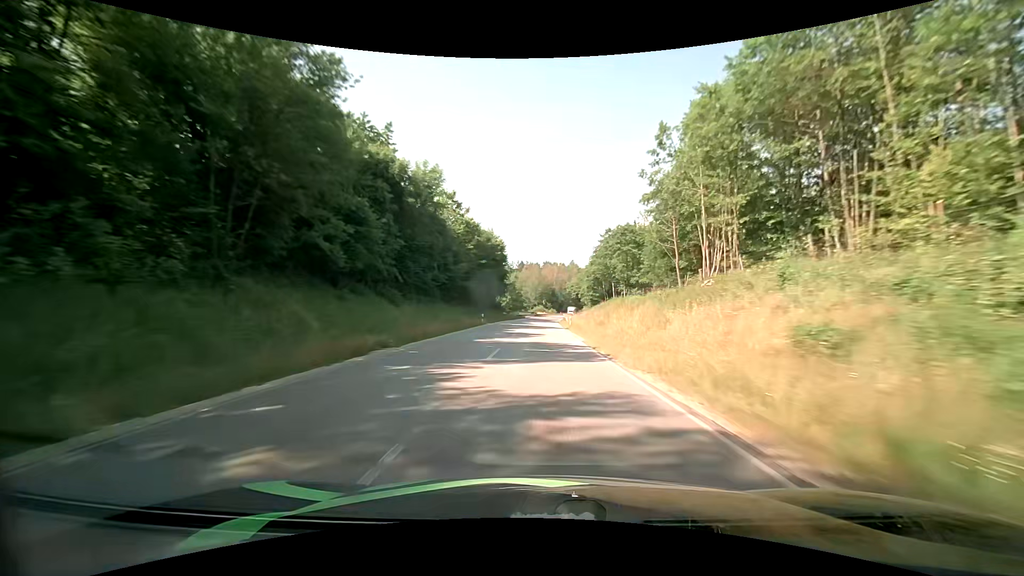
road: primary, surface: asphalt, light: Day
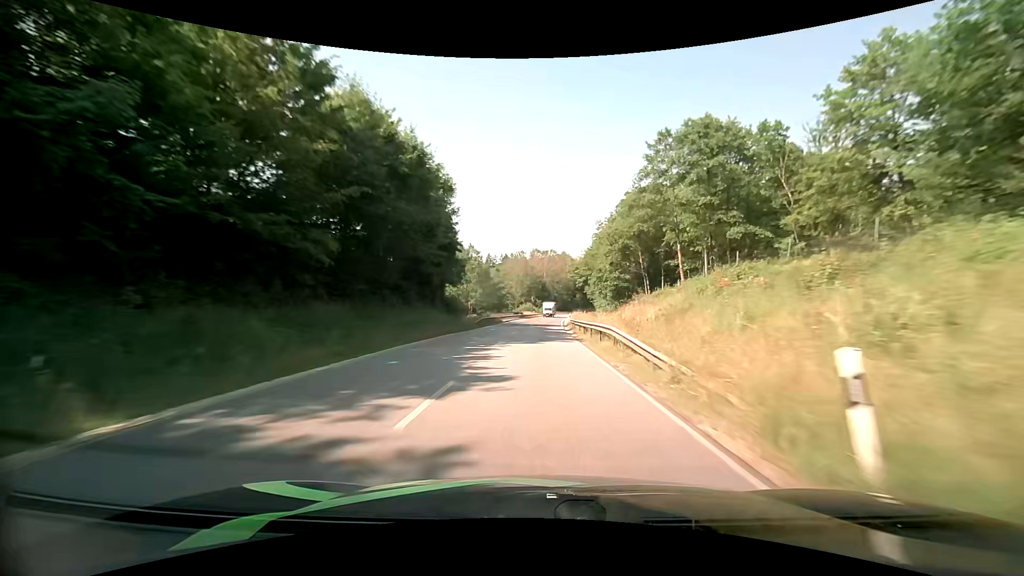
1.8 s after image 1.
(+0.3, +43.5) m; +1°
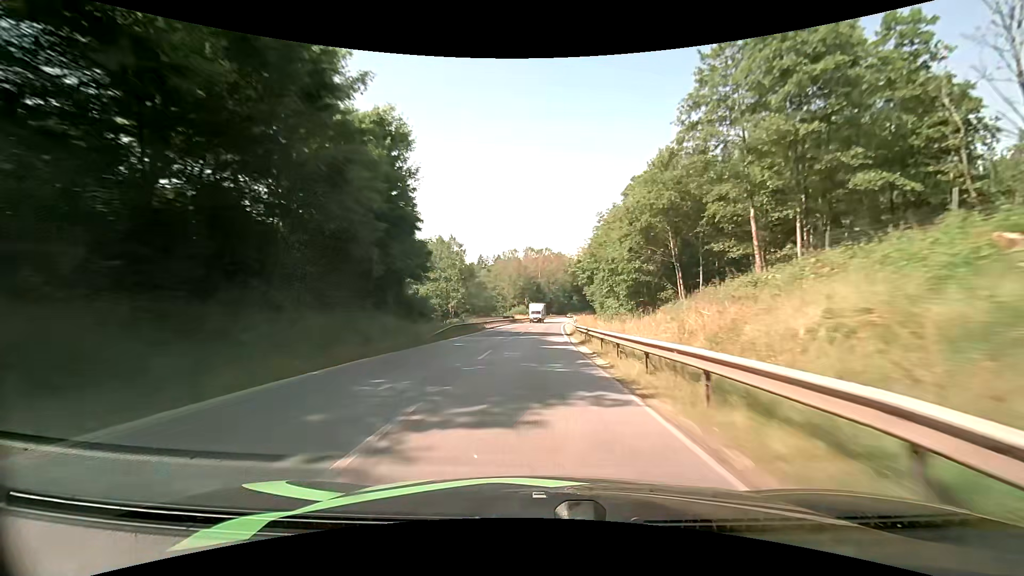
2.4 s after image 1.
(+0.1, +14.2) m; +1°
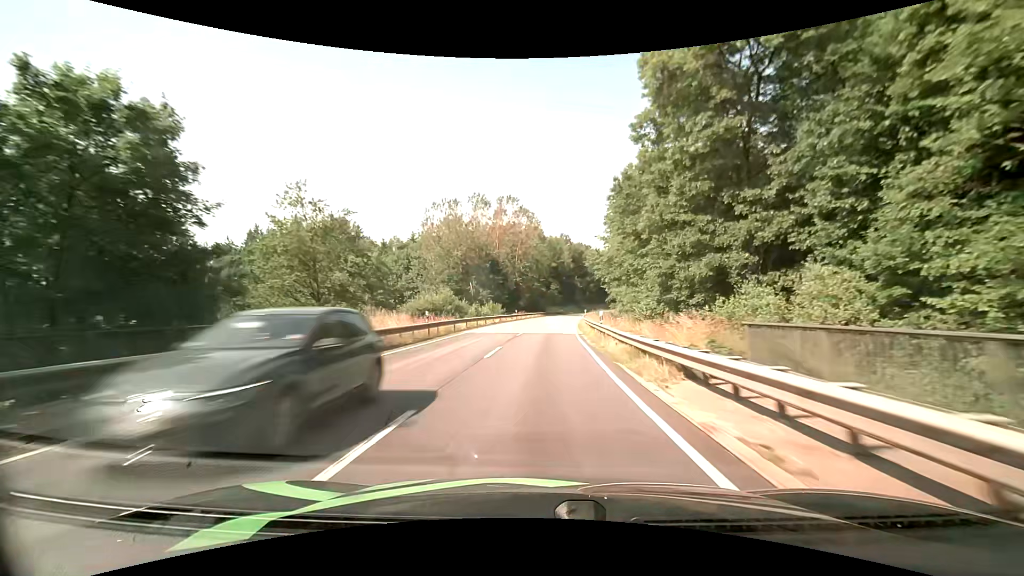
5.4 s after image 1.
(+1.8, +71.3) m; +3°
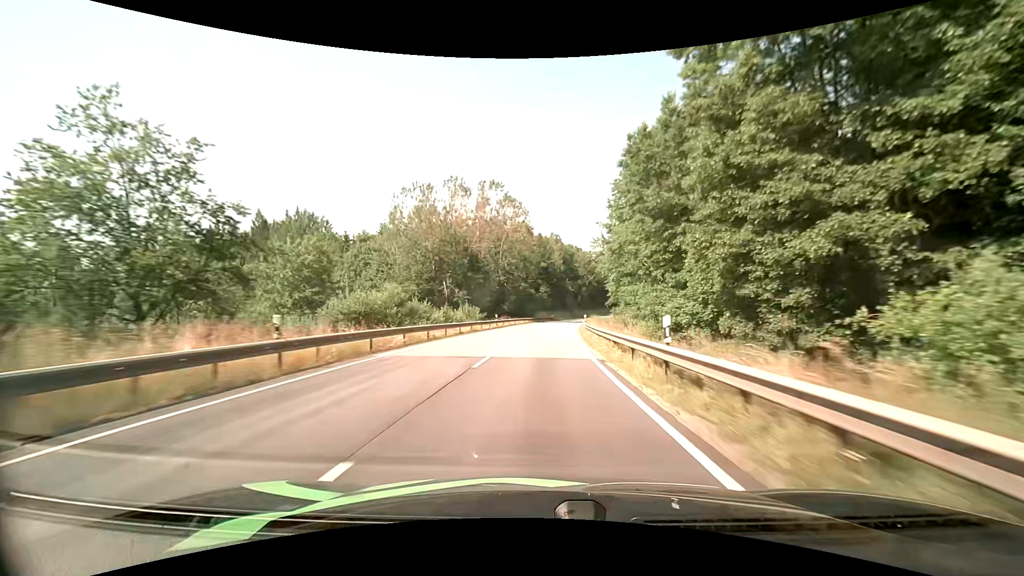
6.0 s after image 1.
(+0.2, +14.4) m; +1°
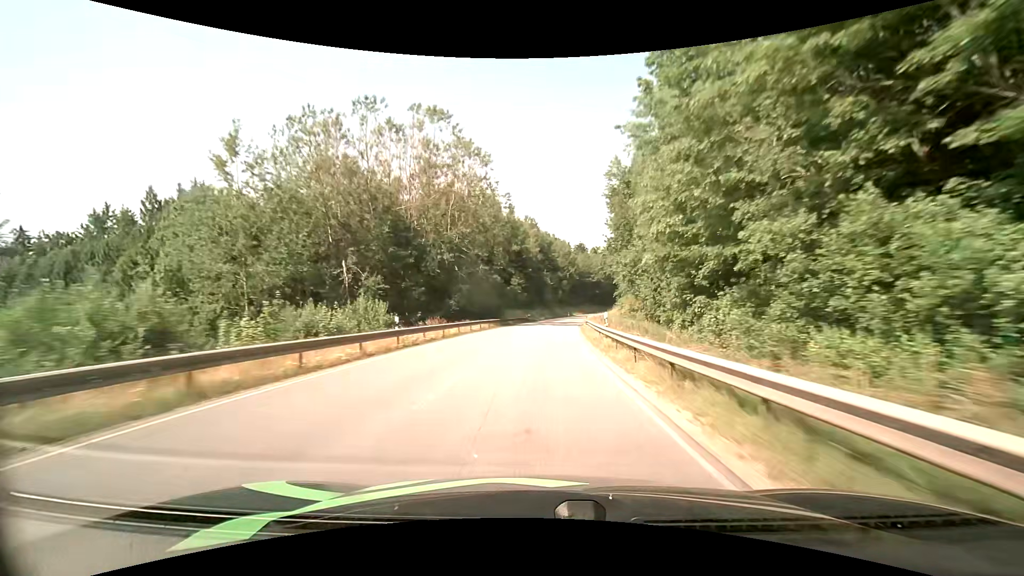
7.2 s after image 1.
(+0.7, +29.0) m; +3°
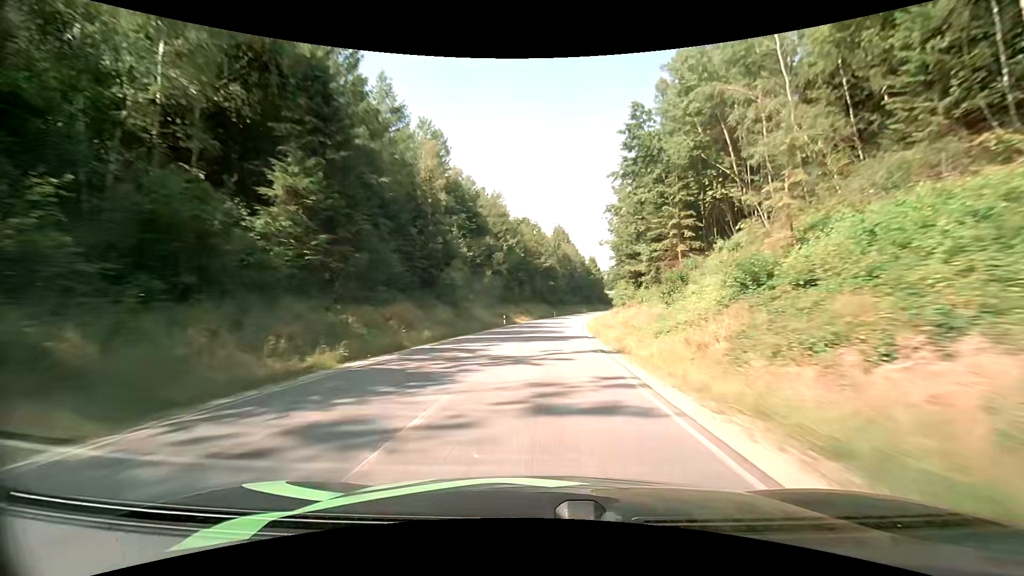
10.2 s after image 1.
(+4.6, +73.9) m; +7°
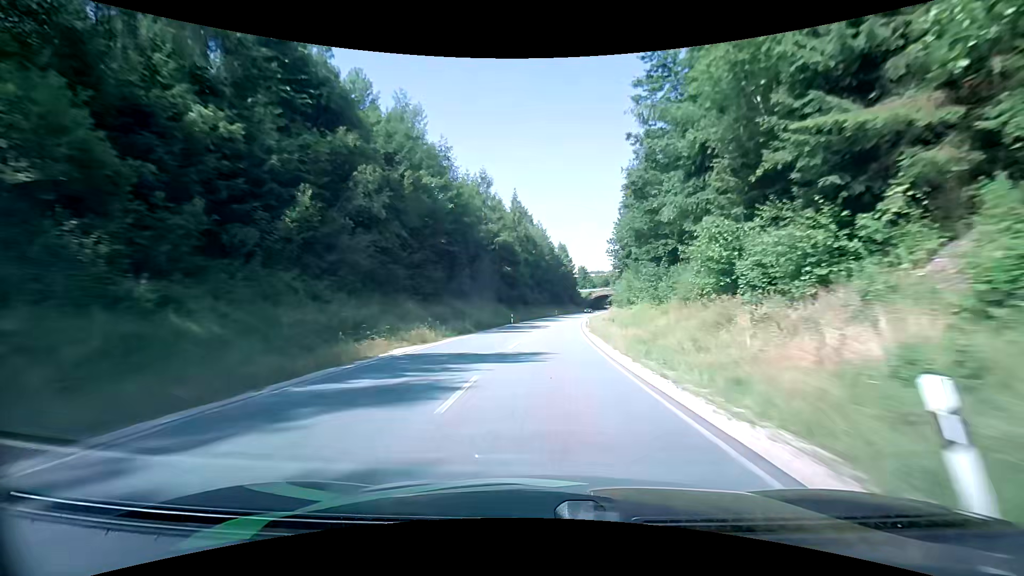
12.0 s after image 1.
(+1.9, +44.8) m; +4°
(0, +10) (0, +20) (+1, +30) (+1, +40) (+2, +50) (+3, +60) (+4, +70) (+6, +80) (+7, +90) (+9, +100) m
